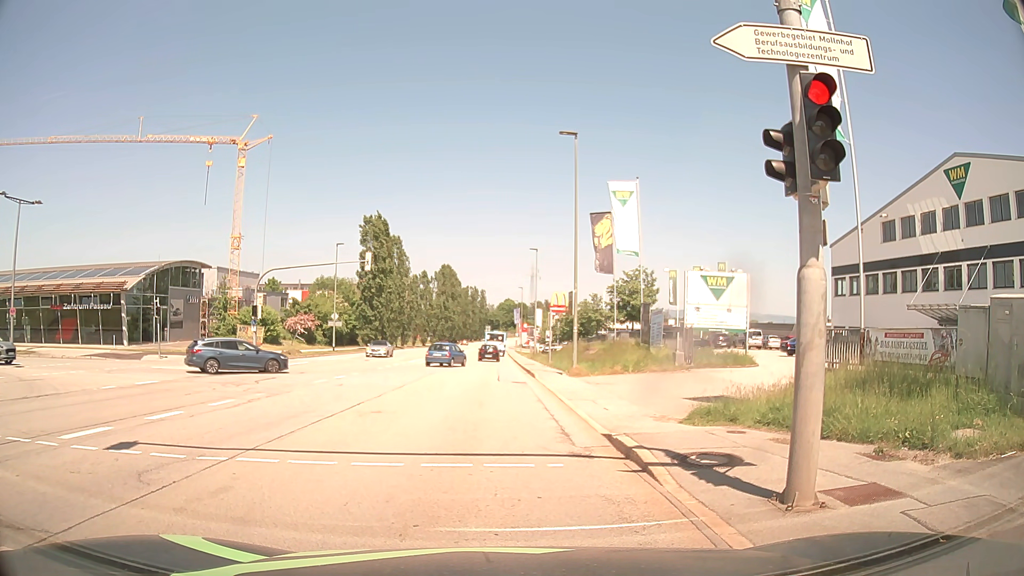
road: secondary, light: Day
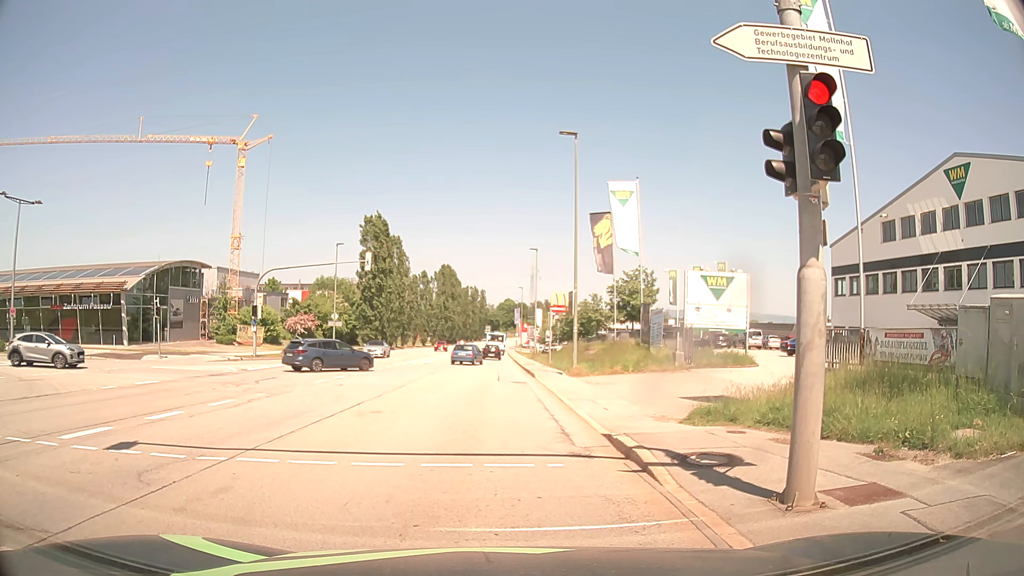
(0.0, 0.0) m; 0°
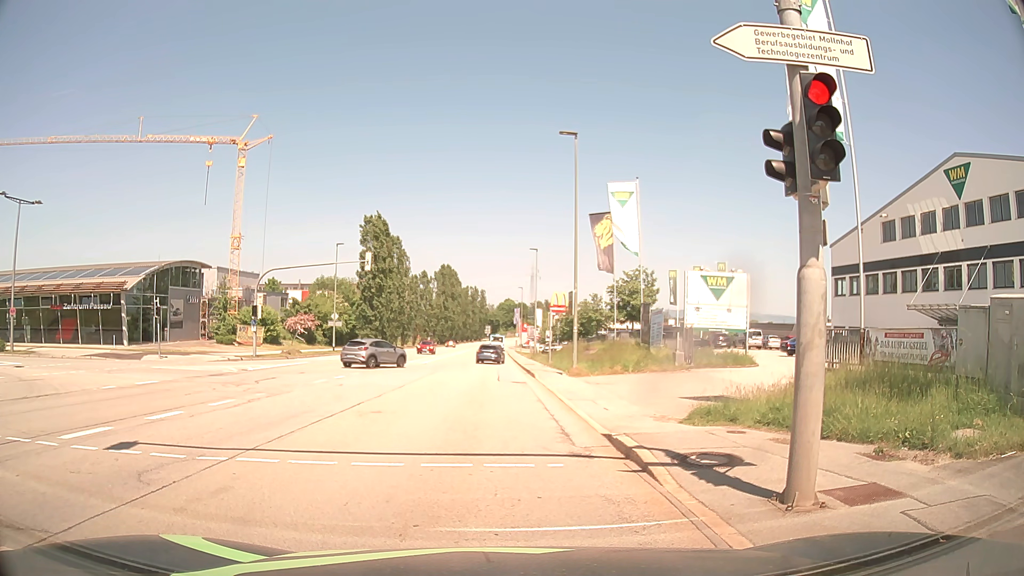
(0.0, 0.0) m; 0°
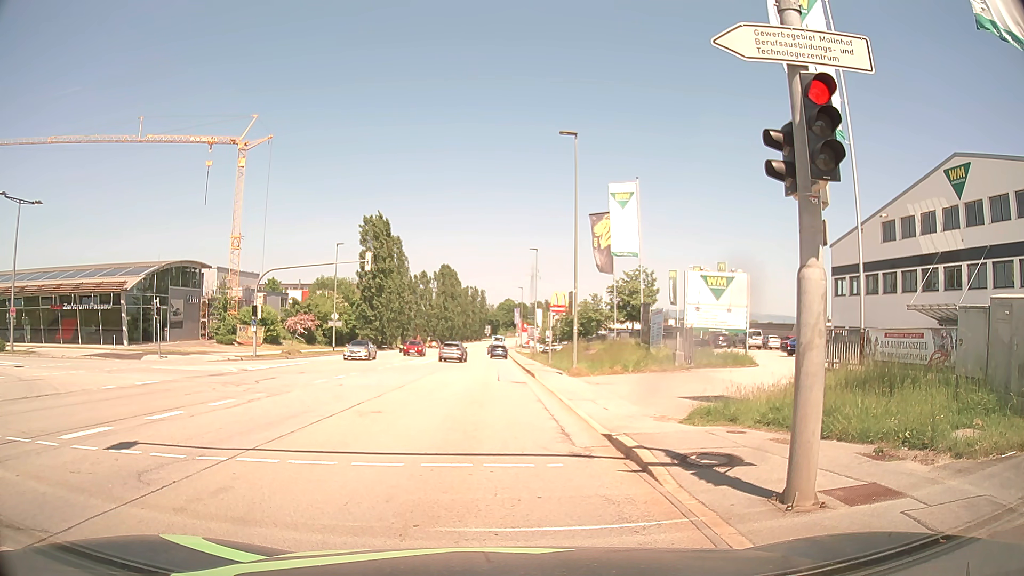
(0.0, 0.0) m; 0°
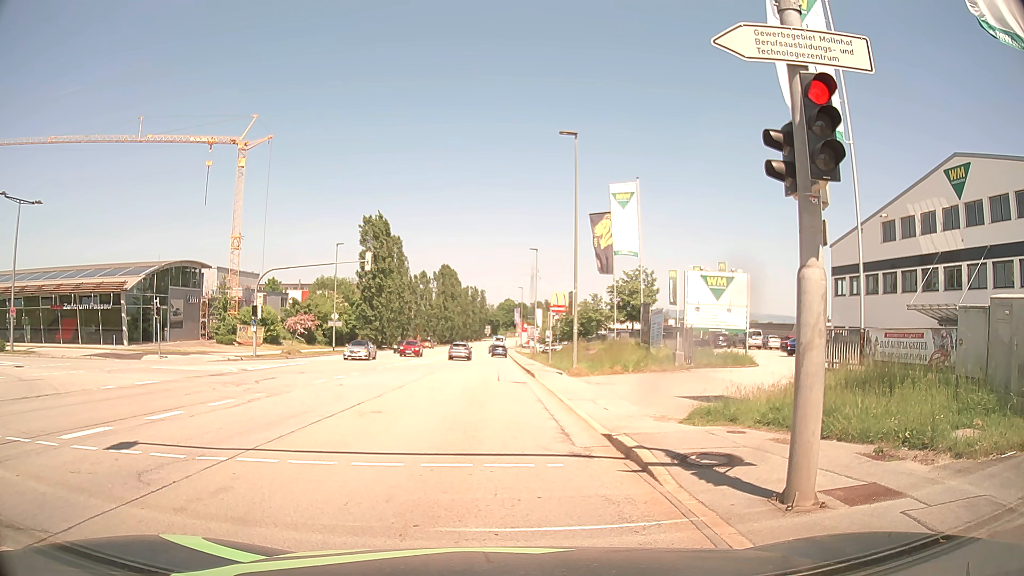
(0.0, 0.0) m; 0°
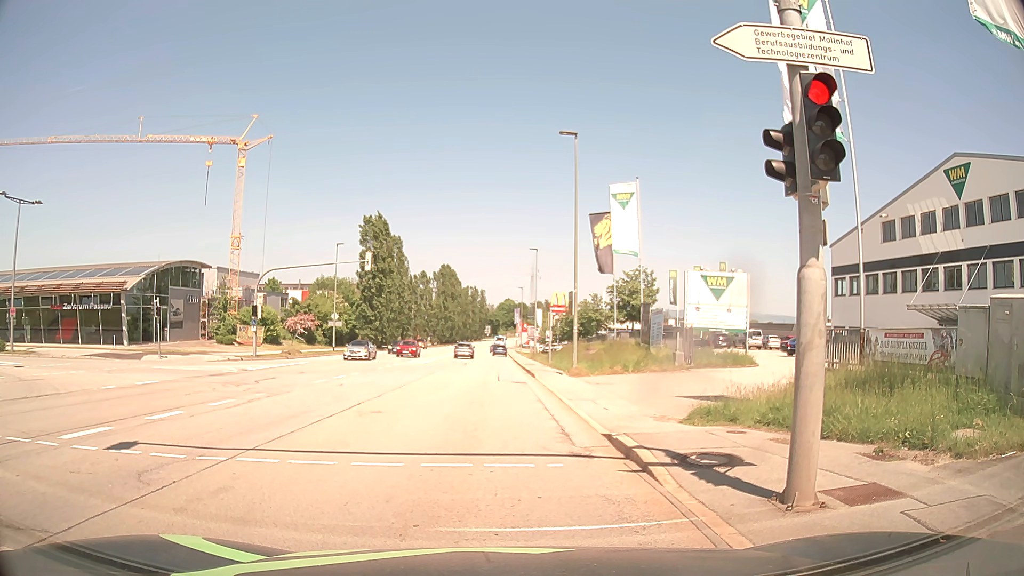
(0.0, 0.0) m; 0°
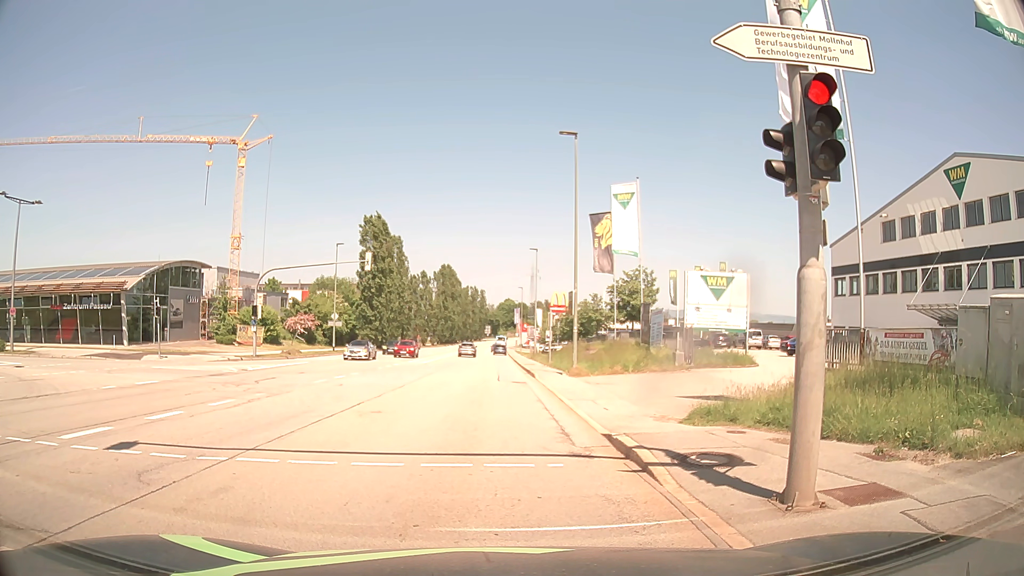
(0.0, 0.0) m; 0°
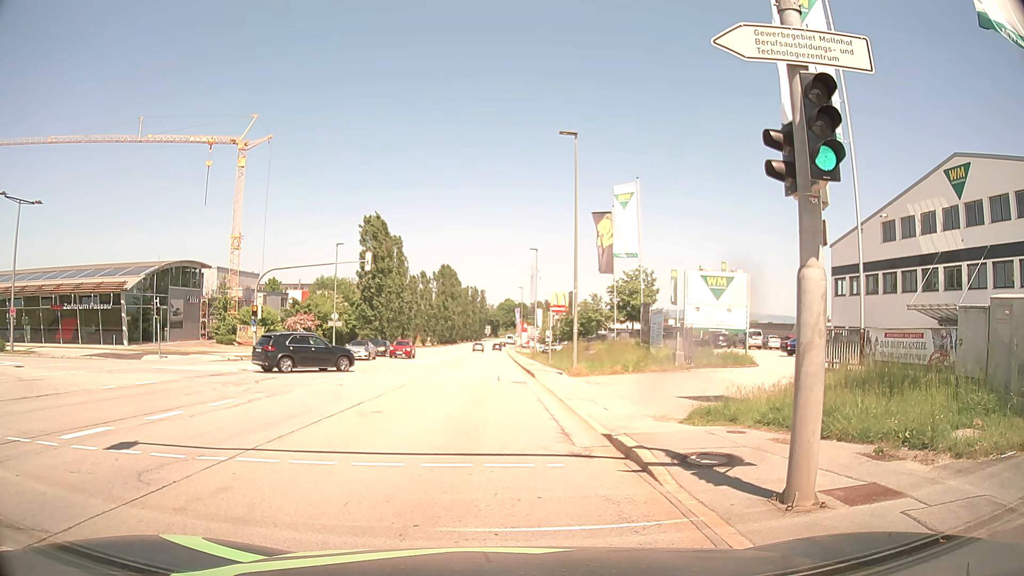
(0.0, 0.0) m; 0°
(0, +10) (0, +20) (0, +30) (-1, +40) (-1, +50) (0, +60) (0, +70) (0, +80) (0, +90) (0, +100) m
